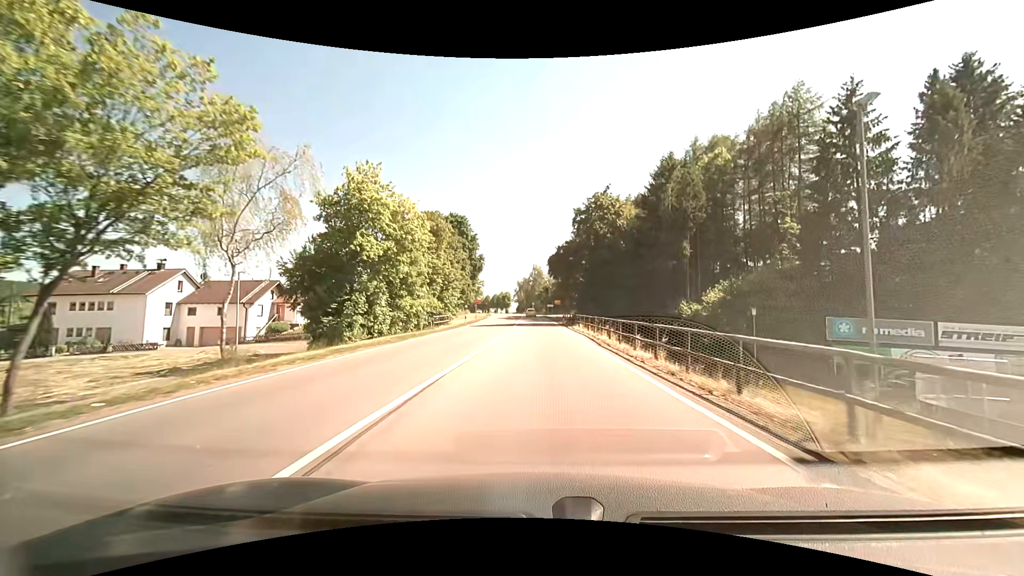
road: primary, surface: asphalt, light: Day
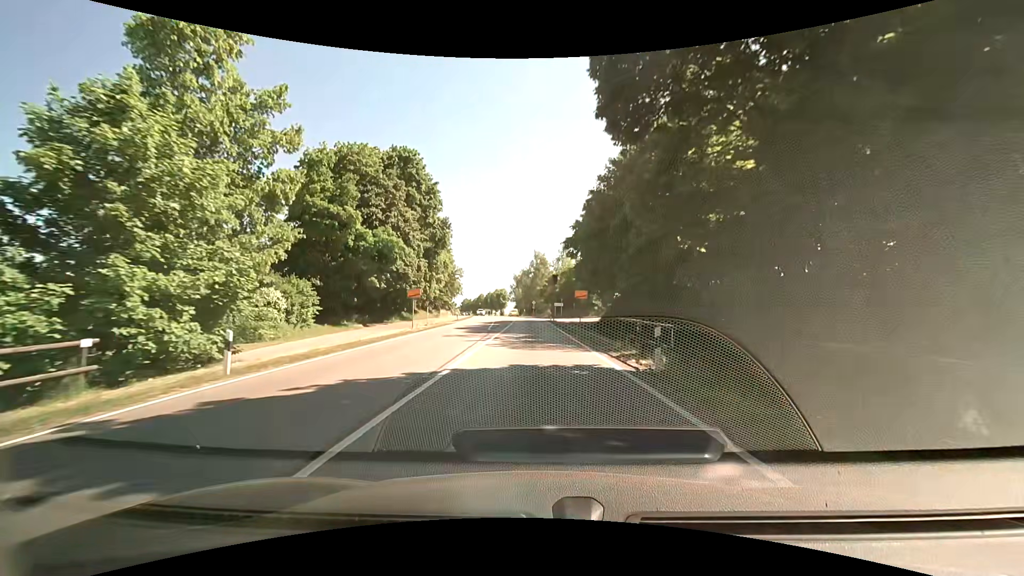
(0.0, +39.3) m; -2°
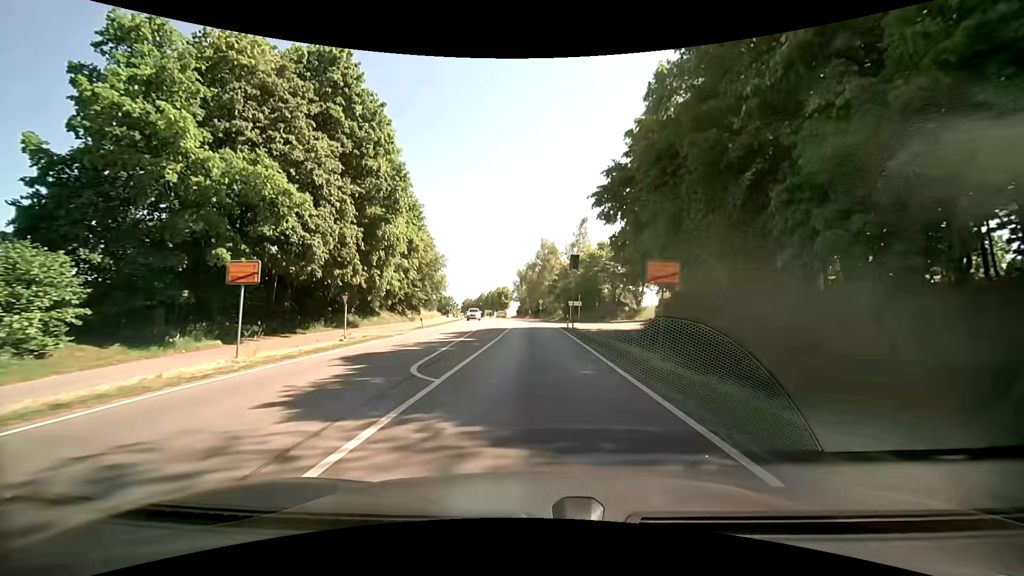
(-0.3, +22.1) m; -2°
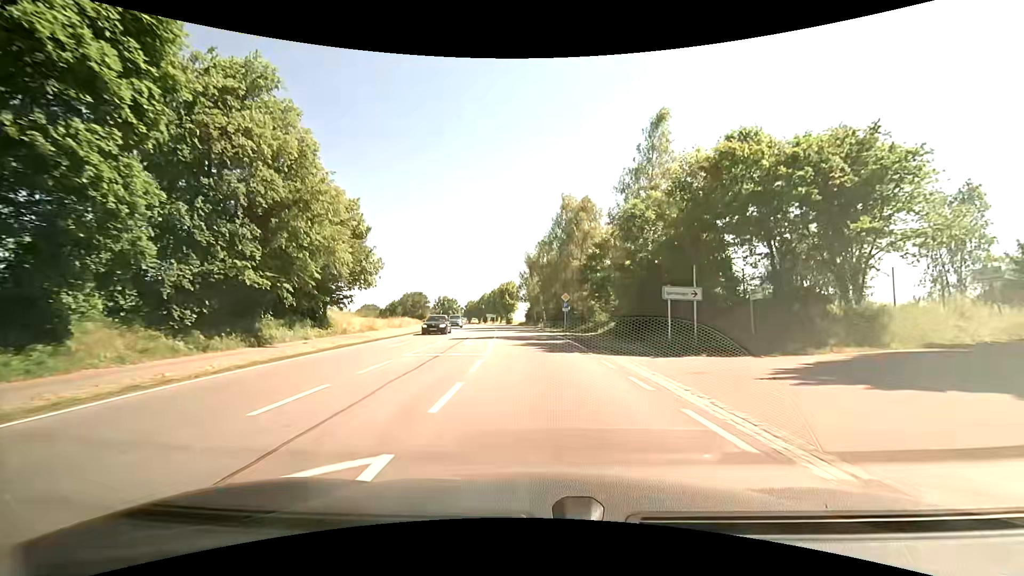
(+1.2, +39.6) m; +2°
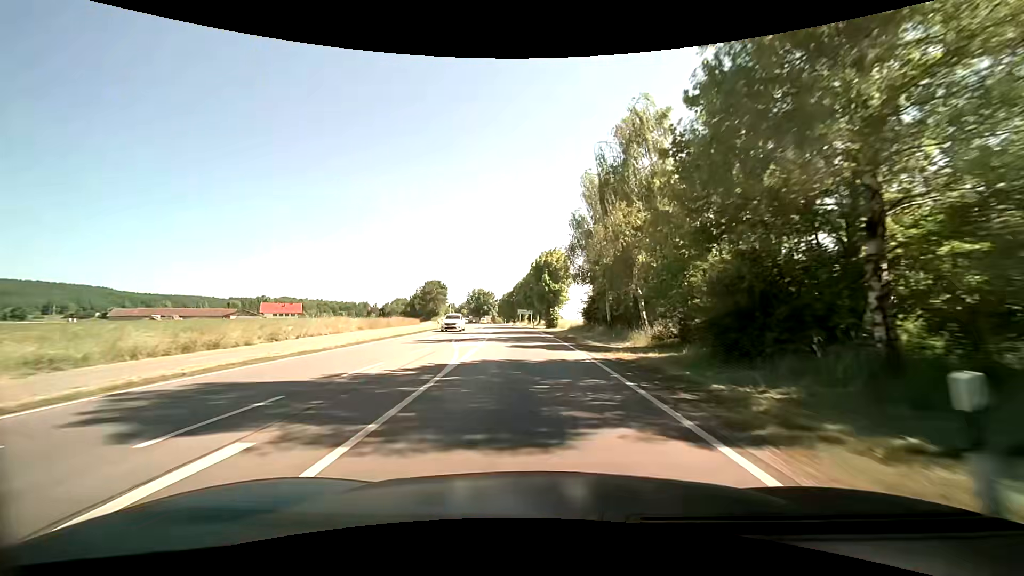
(-0.9, +47.9) m; -5°
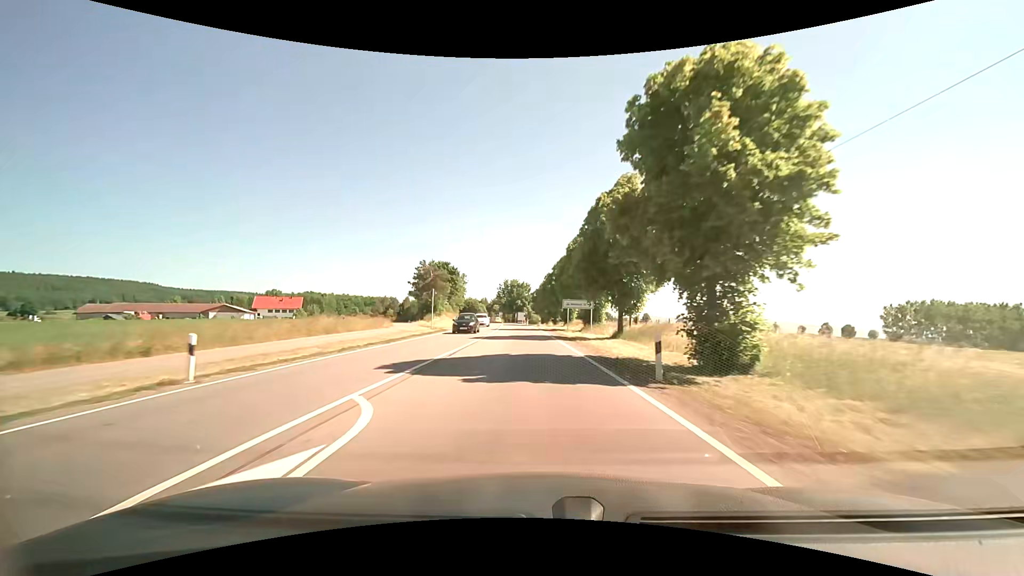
(-1.9, +43.8) m; -4°
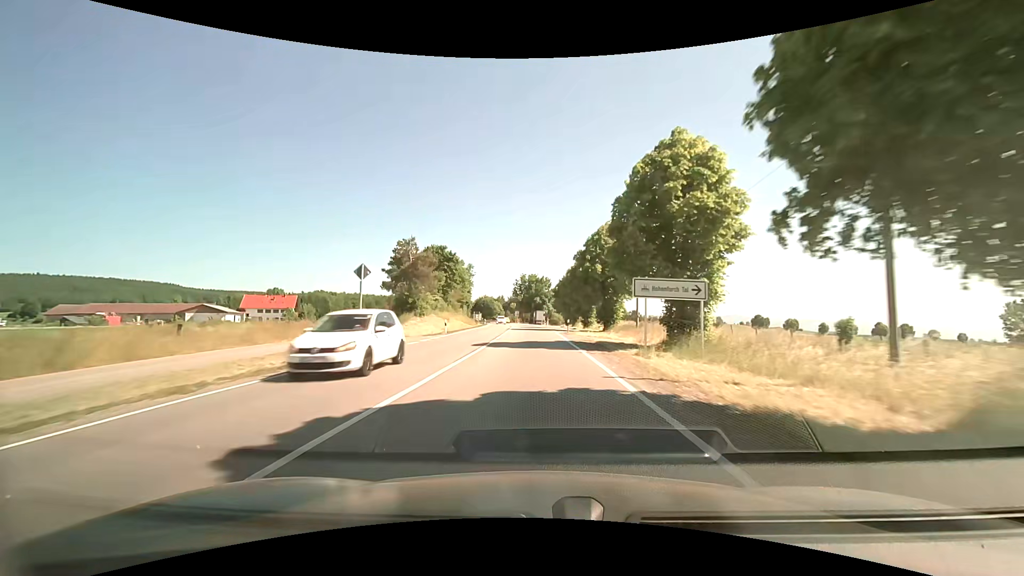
(-0.3, +23.6) m; -2°
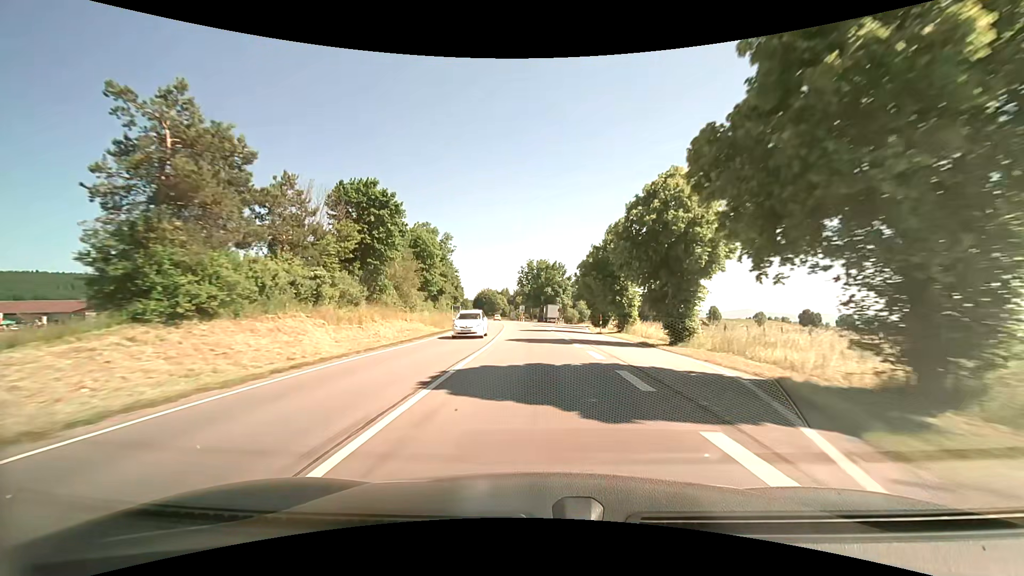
(-0.8, +37.4) m; -2°
